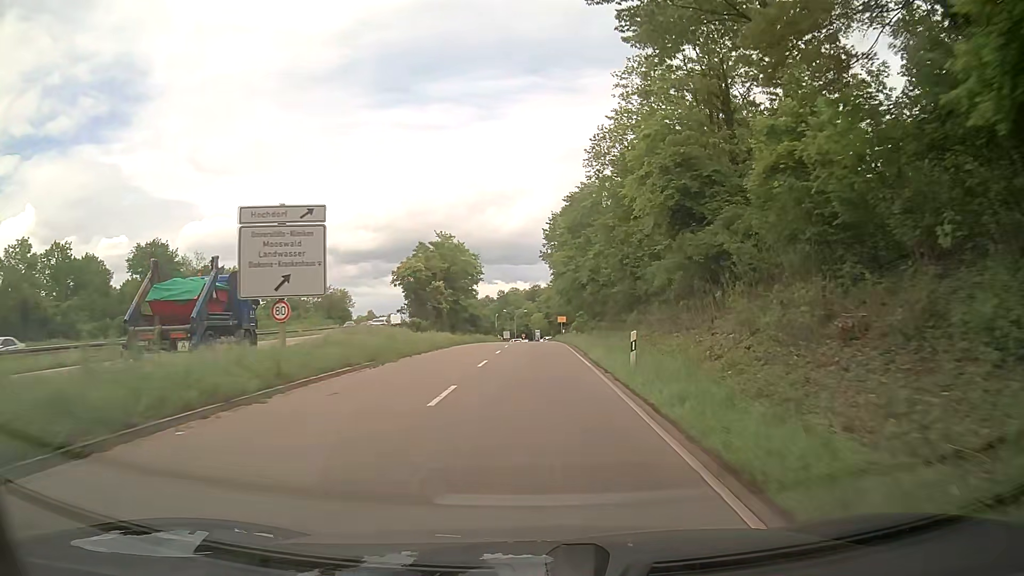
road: trunk_link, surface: asphalt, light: Day
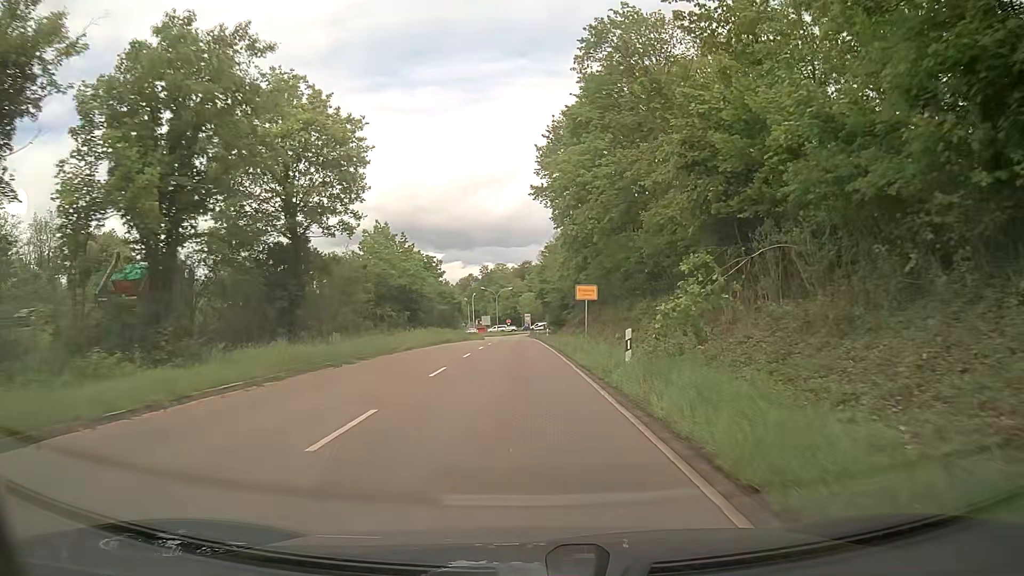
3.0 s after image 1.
(+0.4, +48.5) m; +1°
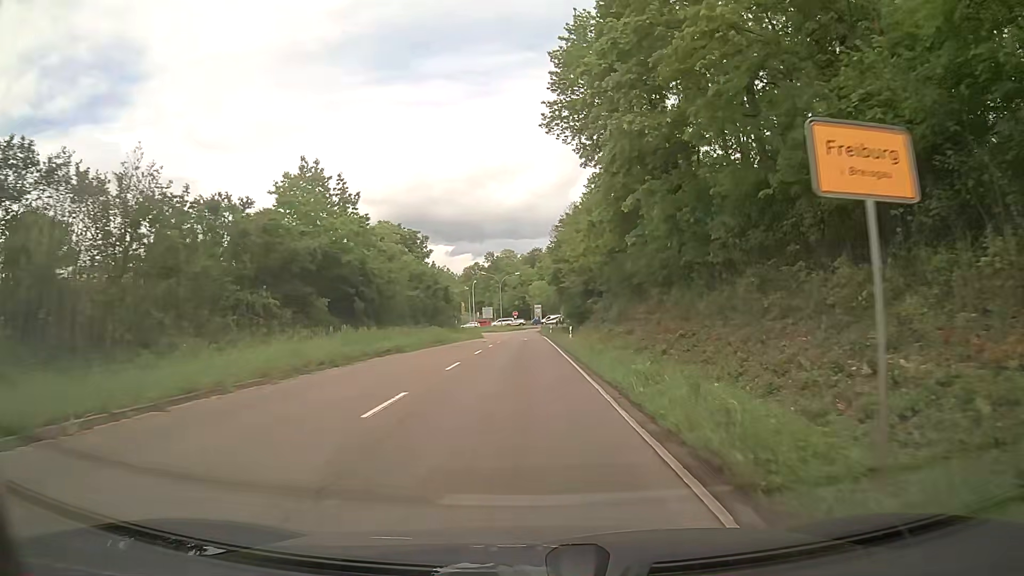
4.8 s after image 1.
(-0.3, +24.5) m; -1°
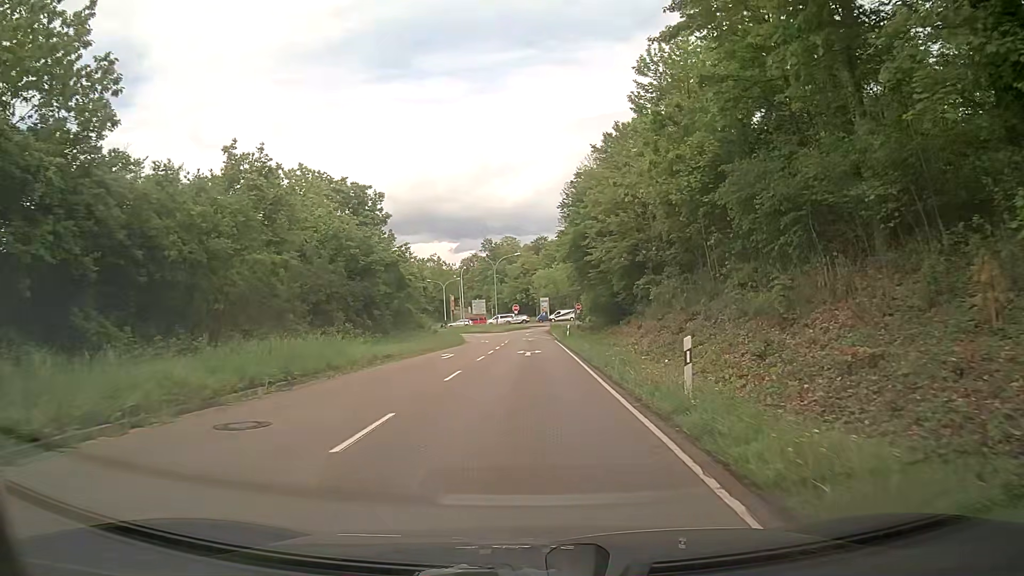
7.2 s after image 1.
(-0.4, +29.1) m; -2°
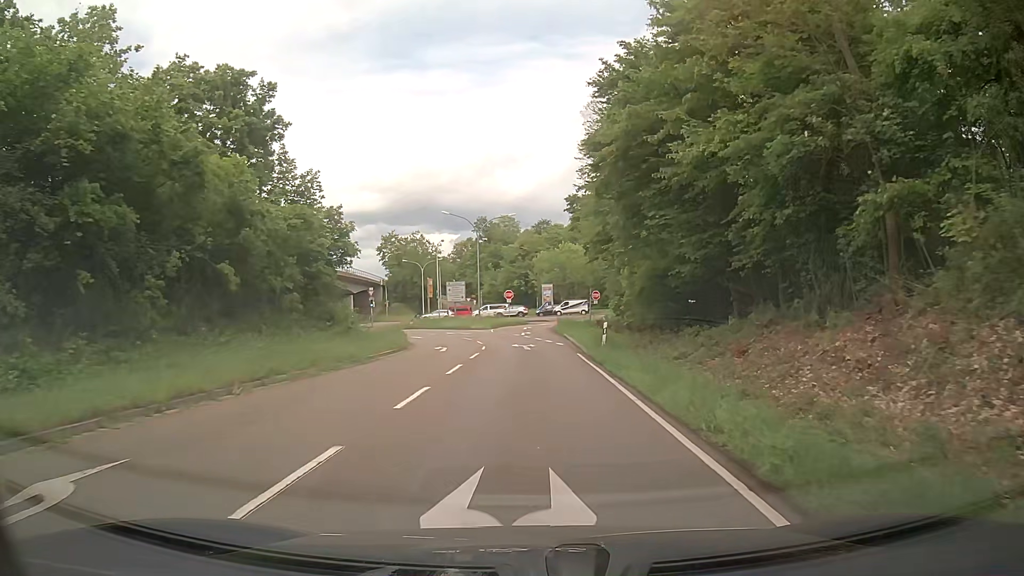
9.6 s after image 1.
(+0.5, +27.0) m; +1°
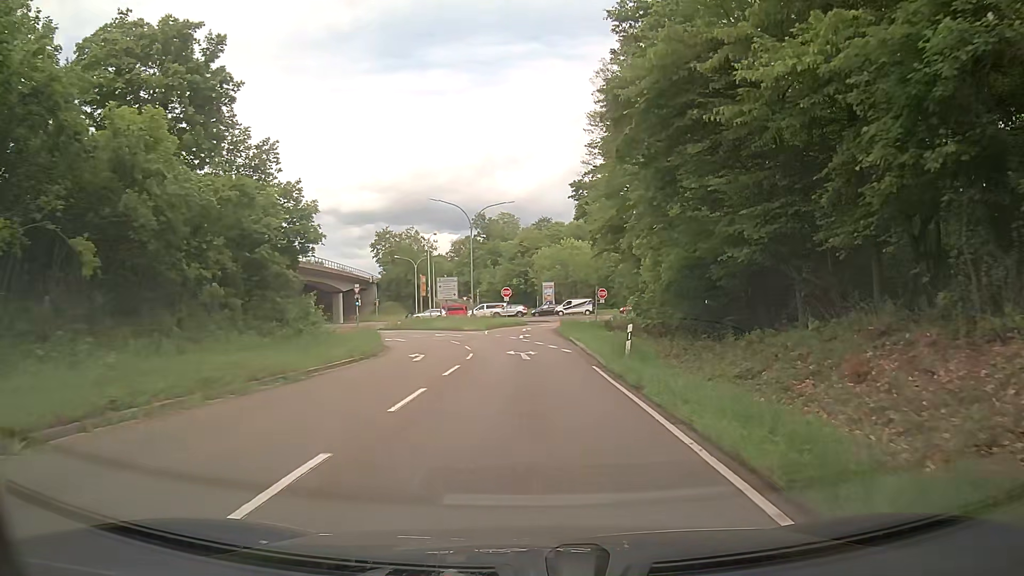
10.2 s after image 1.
(0.0, +6.5) m; 0°
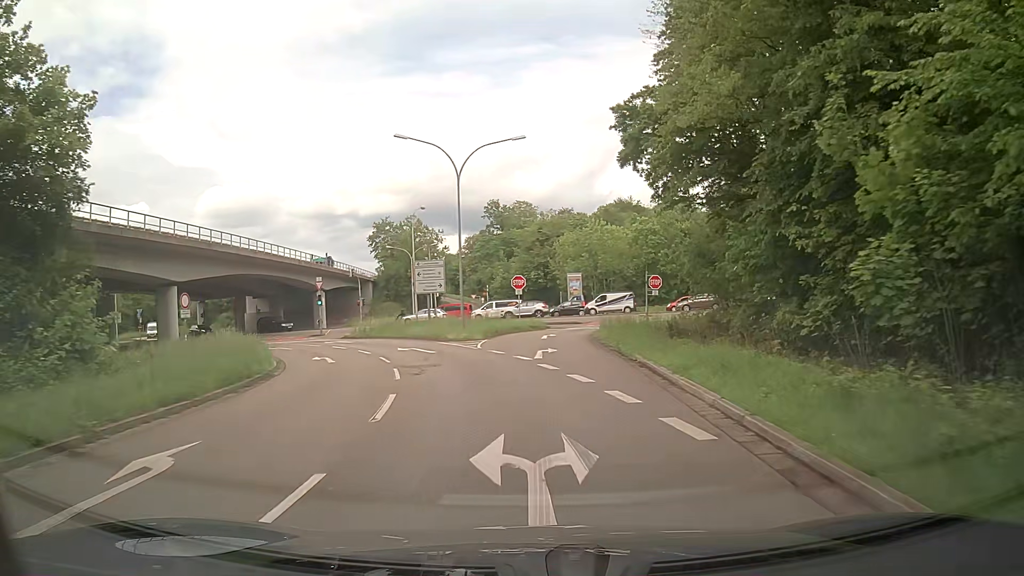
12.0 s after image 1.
(-0.1, +18.8) m; -2°
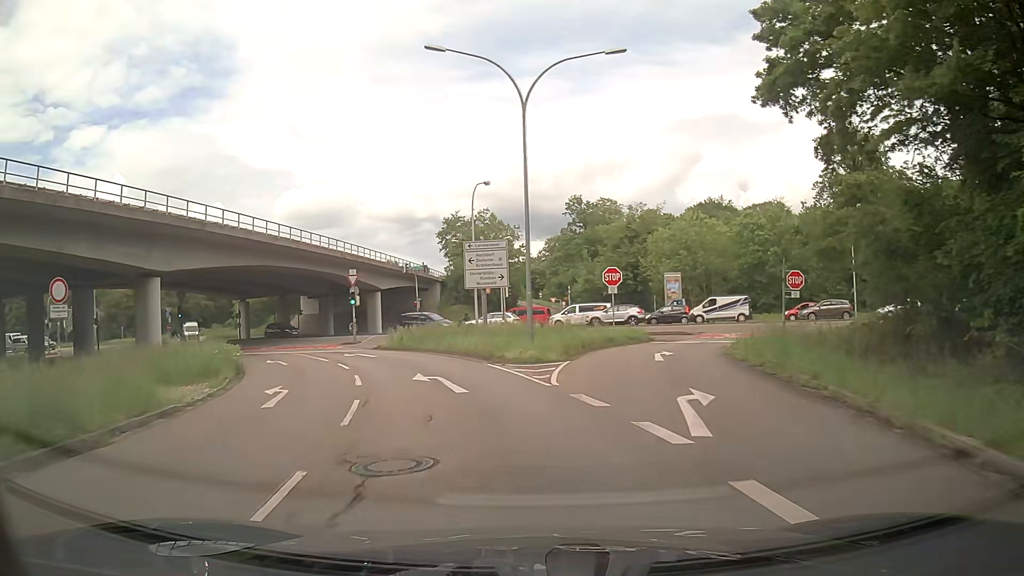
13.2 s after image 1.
(-0.5, +12.0) m; -6°
(-1, +10) (-3, +20) (-7, +29) (-12, +38) (-17, +46) (-24, +54) (-31, +61) (-39, +66) (-48, +70) (-58, +73) m
